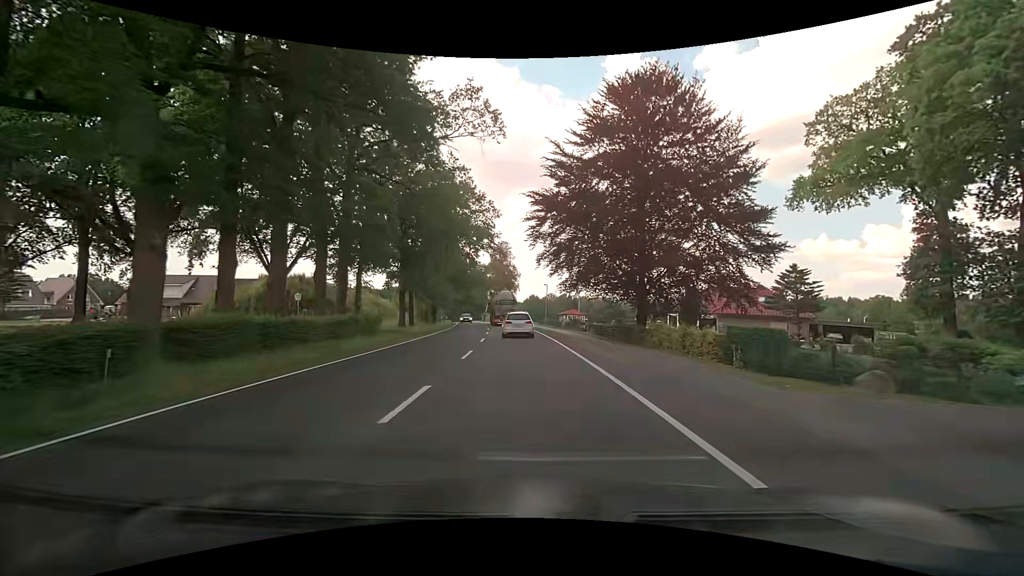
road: primary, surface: asphalt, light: Day
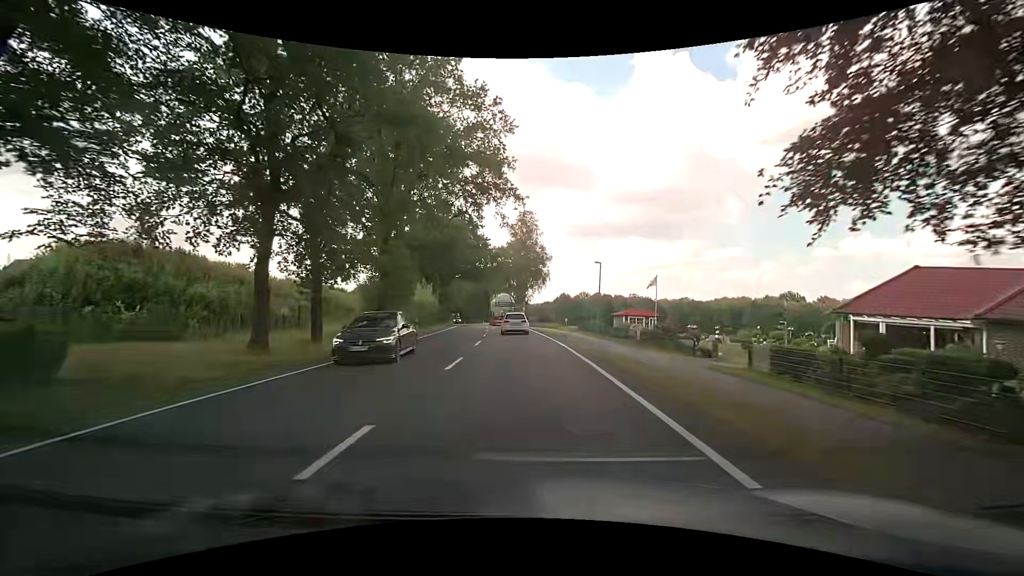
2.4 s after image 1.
(-0.7, +30.7) m; -4°
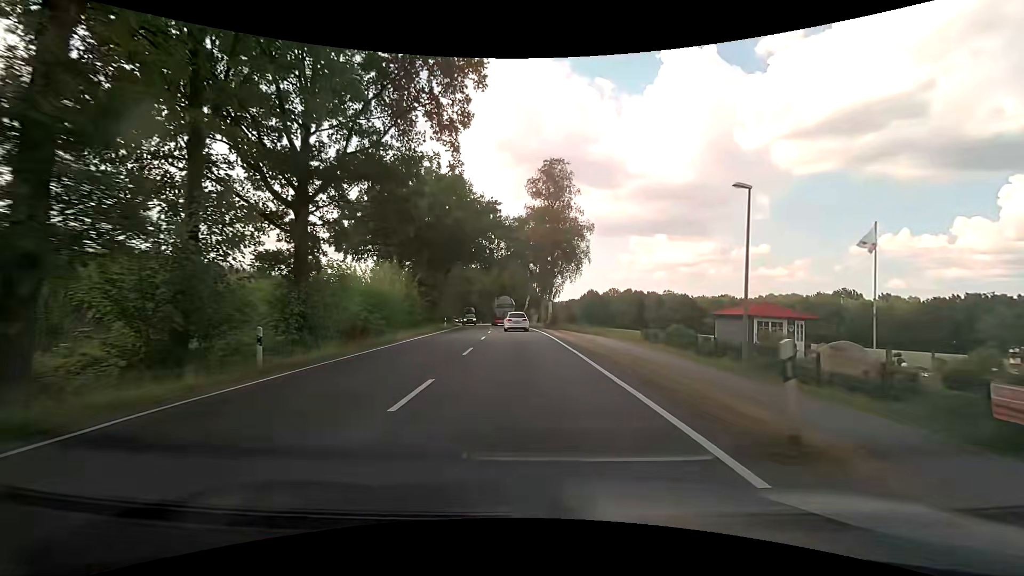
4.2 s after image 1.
(-0.1, +23.4) m; -1°
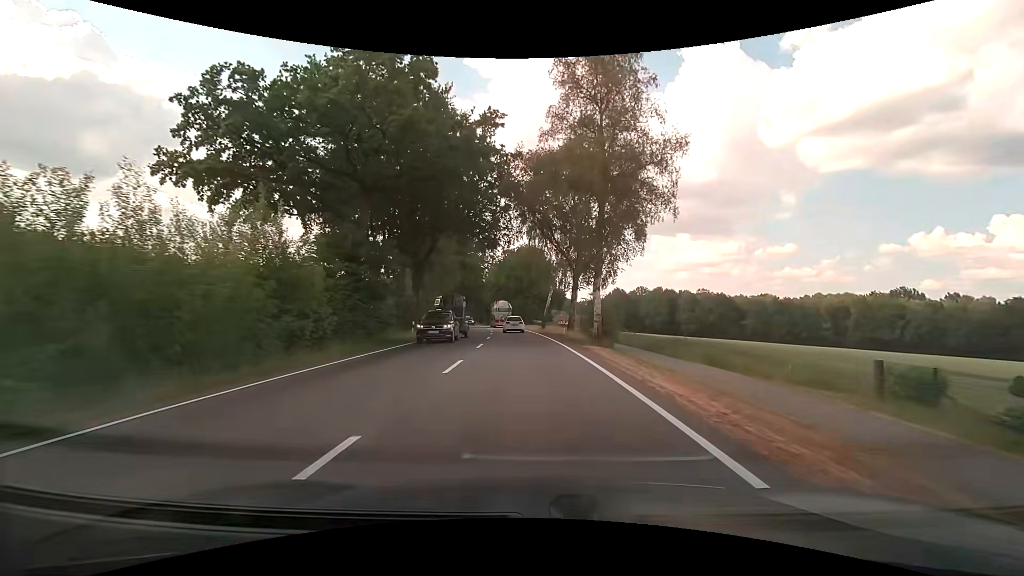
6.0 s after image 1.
(-0.5, +22.6) m; -2°
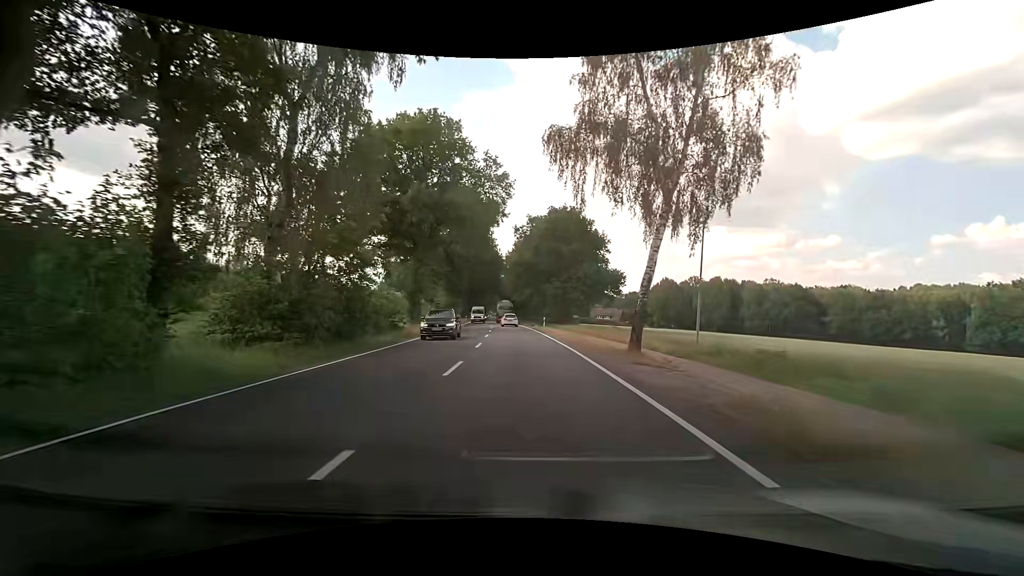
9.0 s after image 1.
(-1.3, +37.0) m; -4°
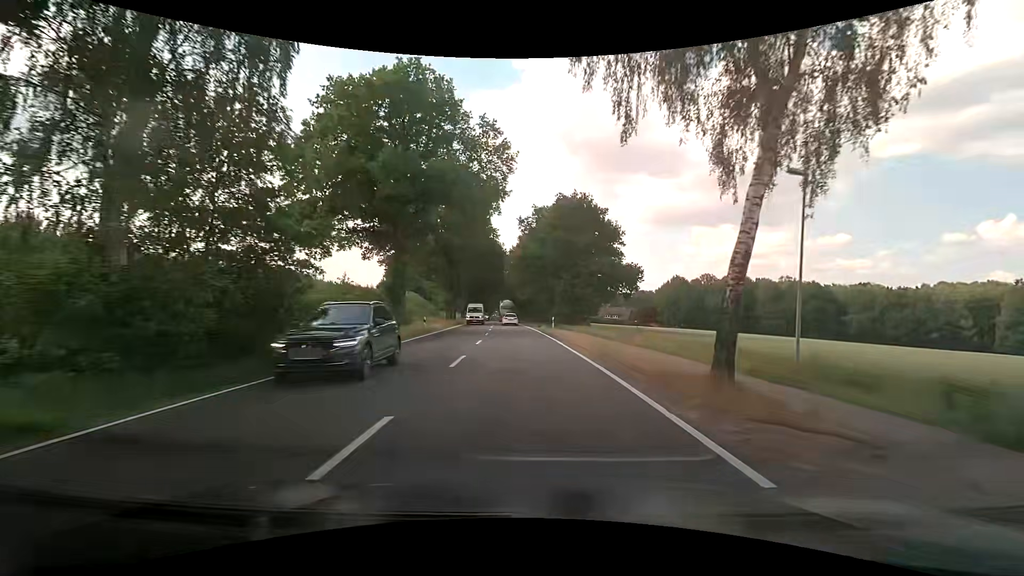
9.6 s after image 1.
(0.0, +7.5) m; 0°
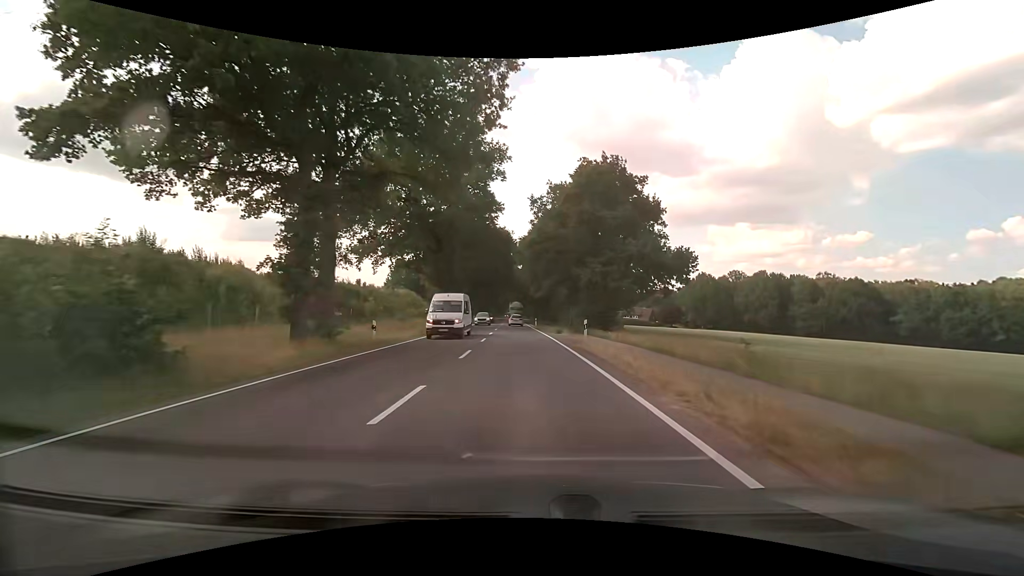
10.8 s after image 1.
(-0.2, +15.4) m; -2°
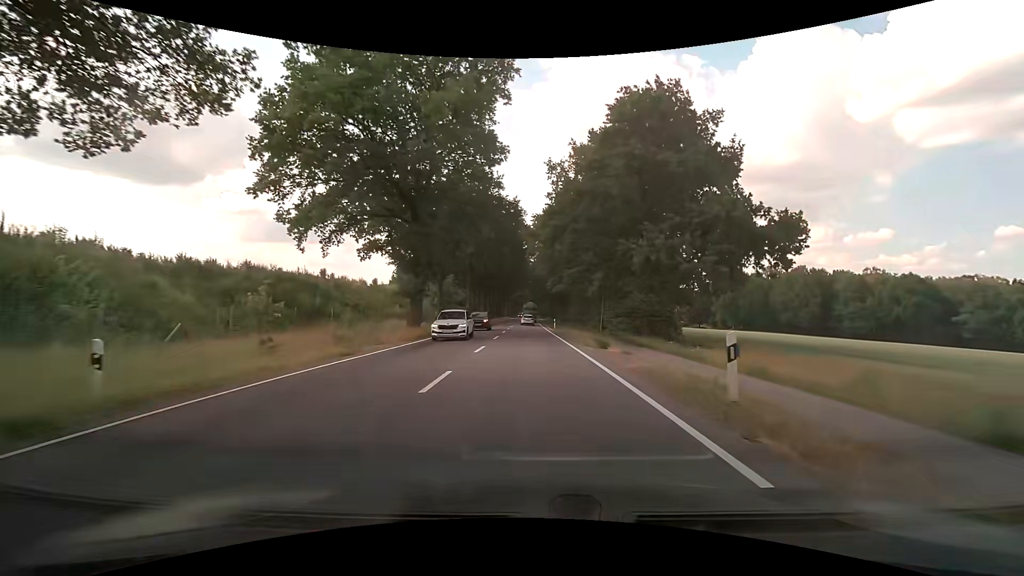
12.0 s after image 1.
(-0.2, +15.9) m; -1°
(0, +10) (0, +20) (0, +30) (-1, +40) (-1, +50) (-1, +60) (-1, +70) (-1, +80) (-1, +90) (-1, +100) m
